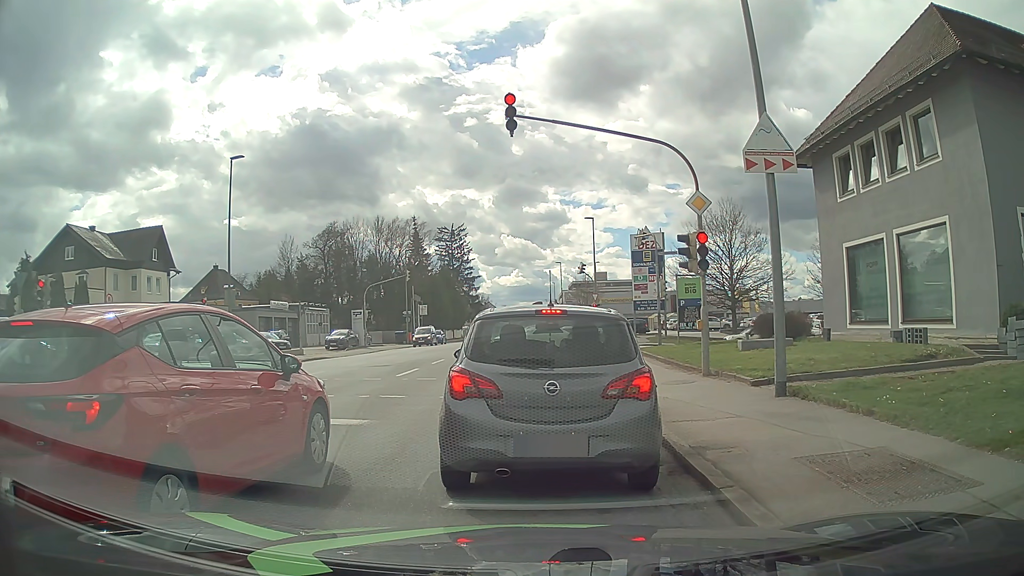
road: tertiary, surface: asphalt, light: Day
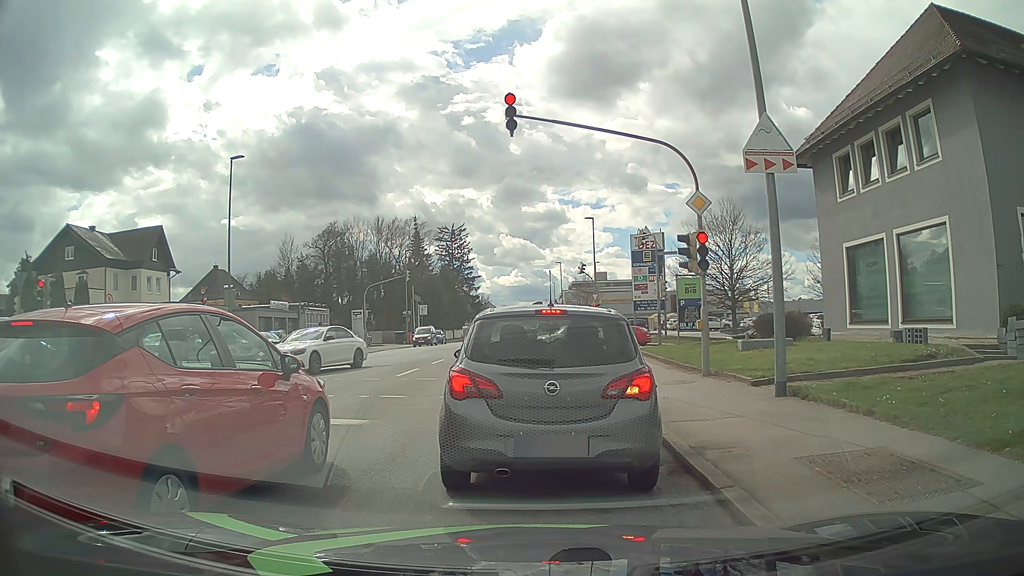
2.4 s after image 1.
(0.0, 0.0) m; 0°
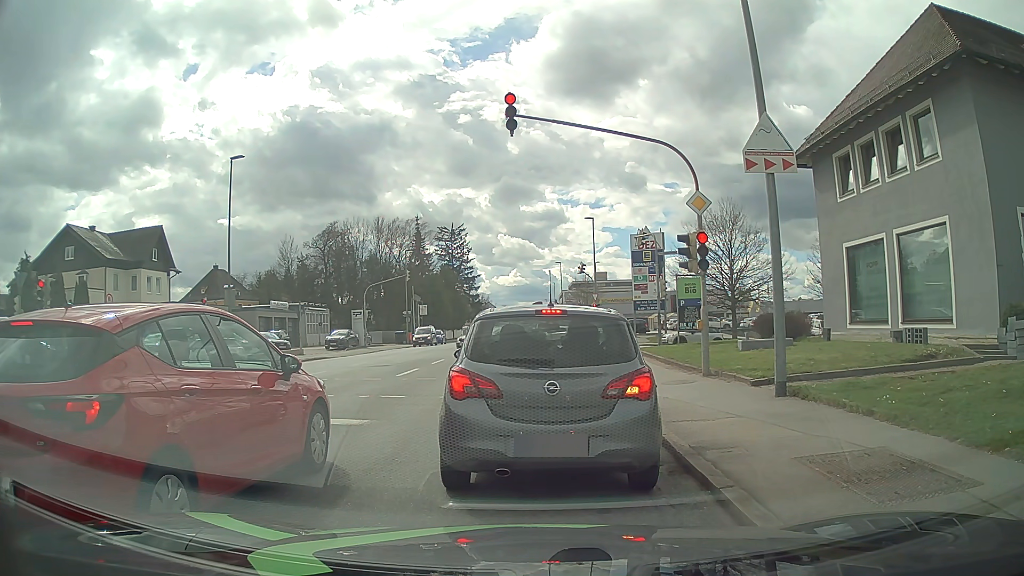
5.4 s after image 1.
(0.0, 0.0) m; 0°
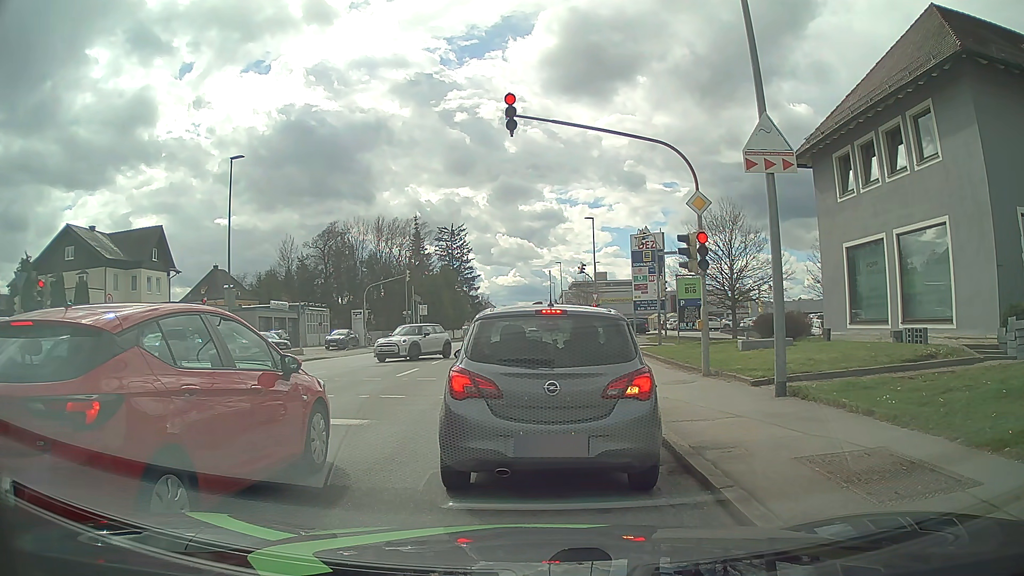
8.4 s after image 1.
(0.0, 0.0) m; 0°
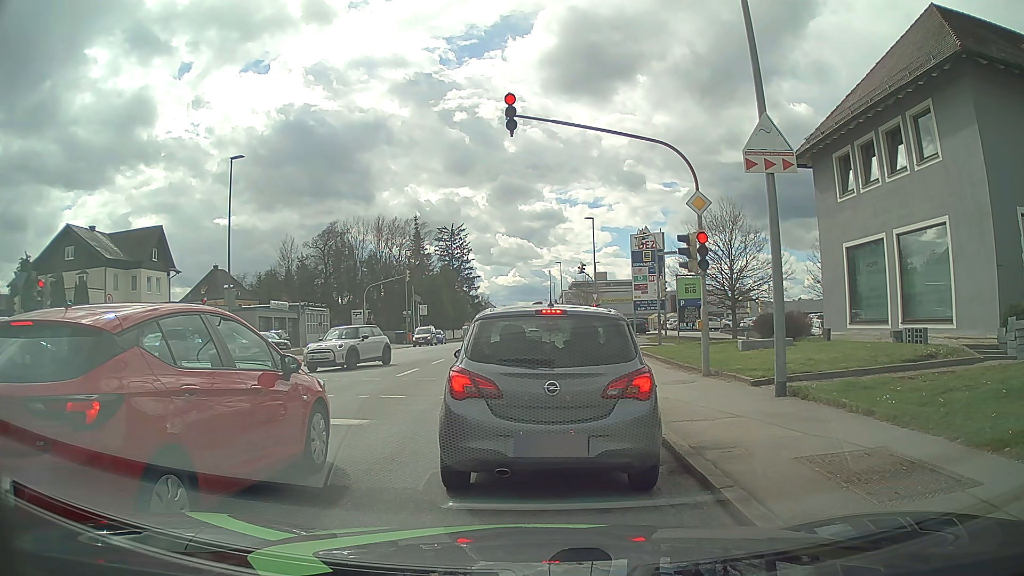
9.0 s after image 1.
(0.0, 0.0) m; 0°
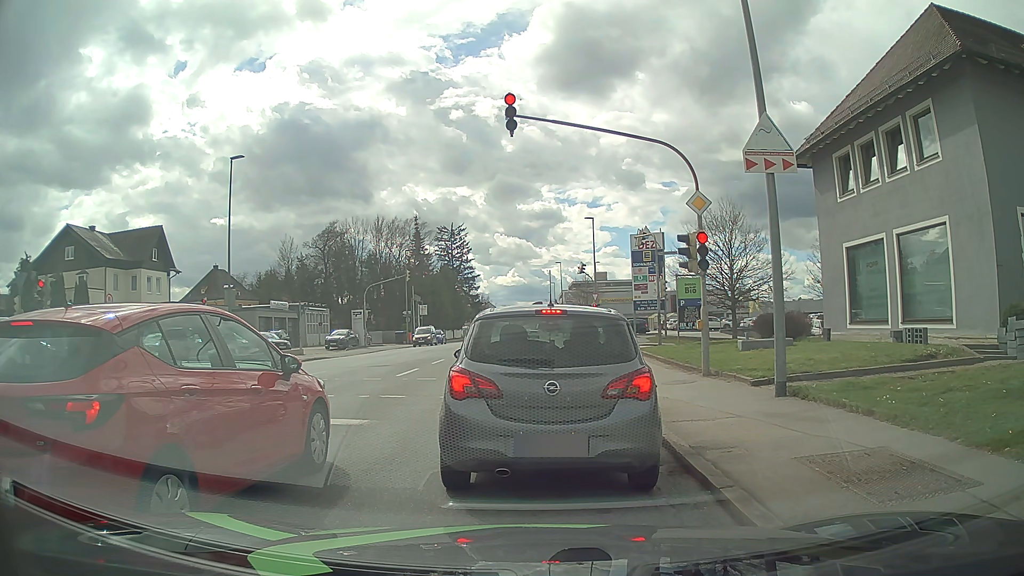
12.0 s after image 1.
(0.0, 0.0) m; 0°
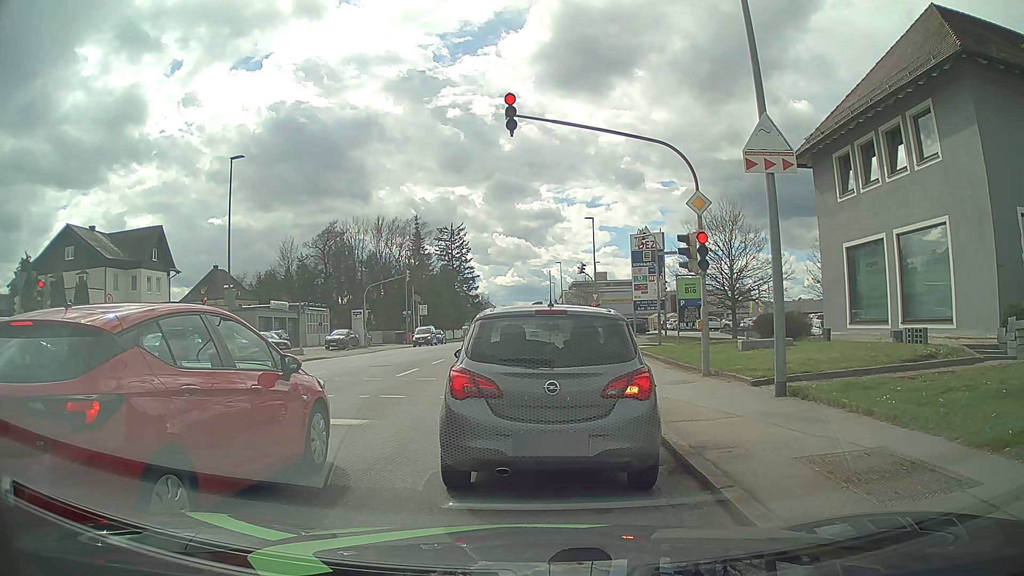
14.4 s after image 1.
(0.0, 0.0) m; 0°
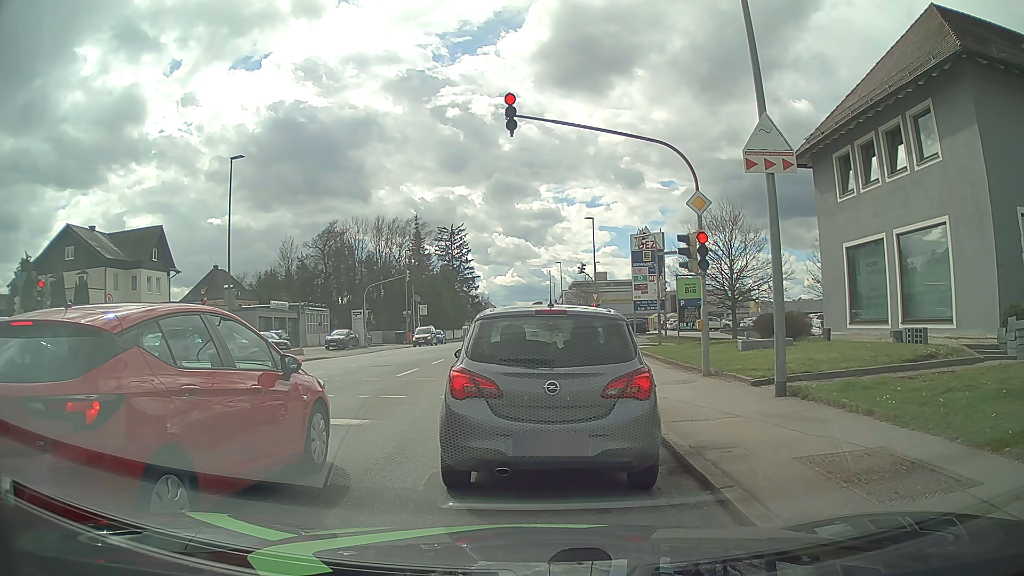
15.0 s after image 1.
(0.0, 0.0) m; 0°
